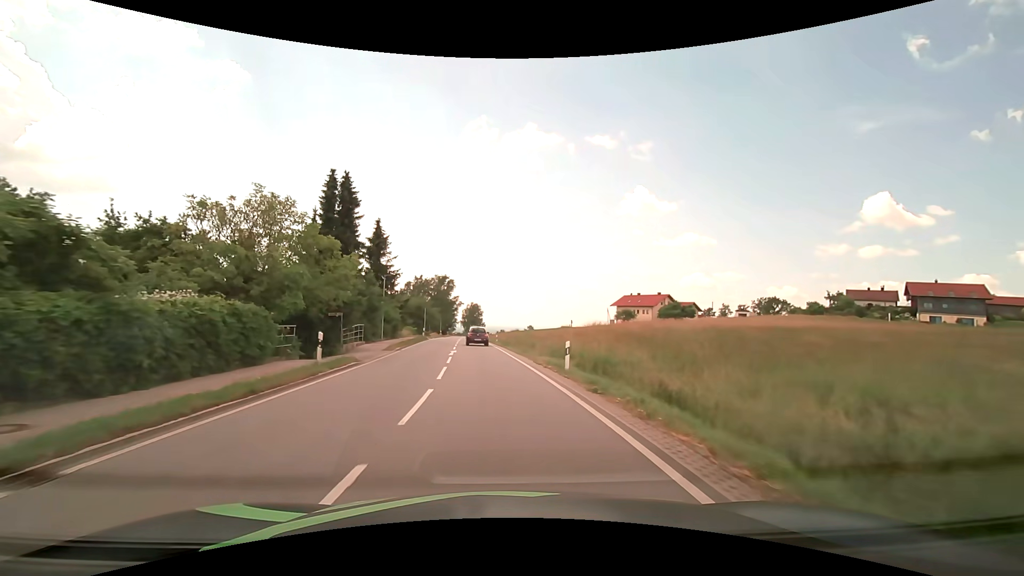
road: secondary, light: Day
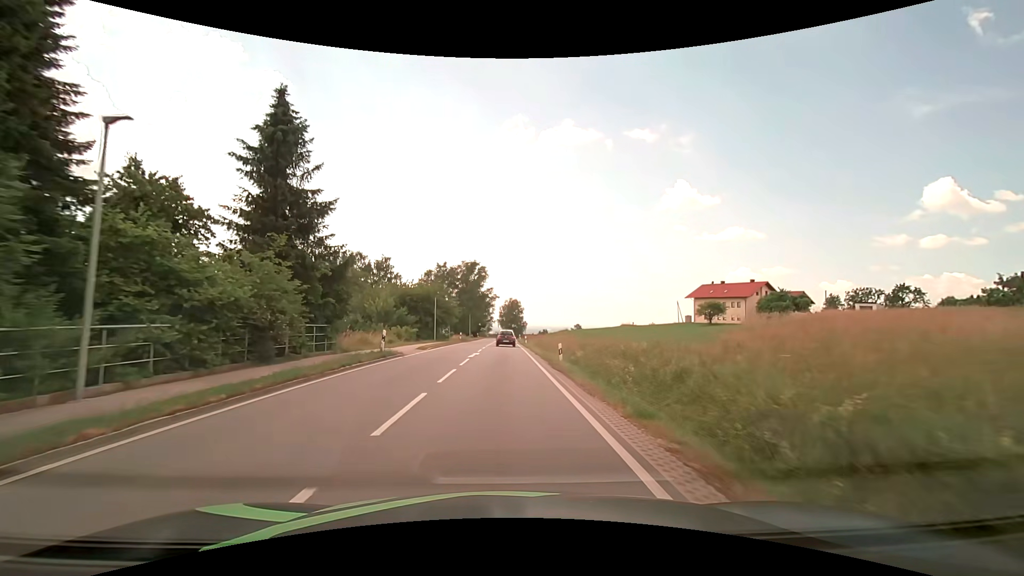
(-1.4, +31.0) m; -4°
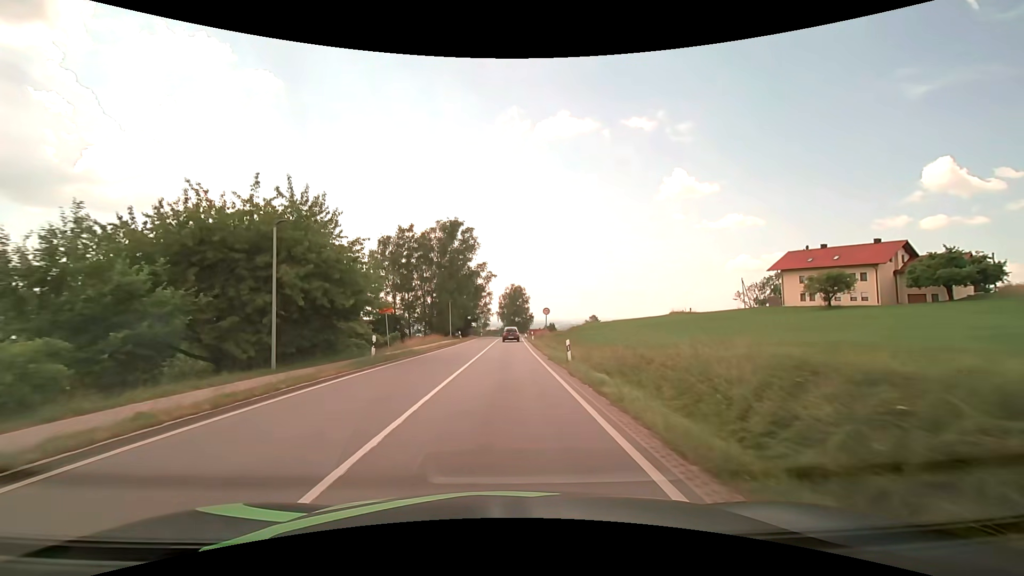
(-0.2, +39.0) m; 0°
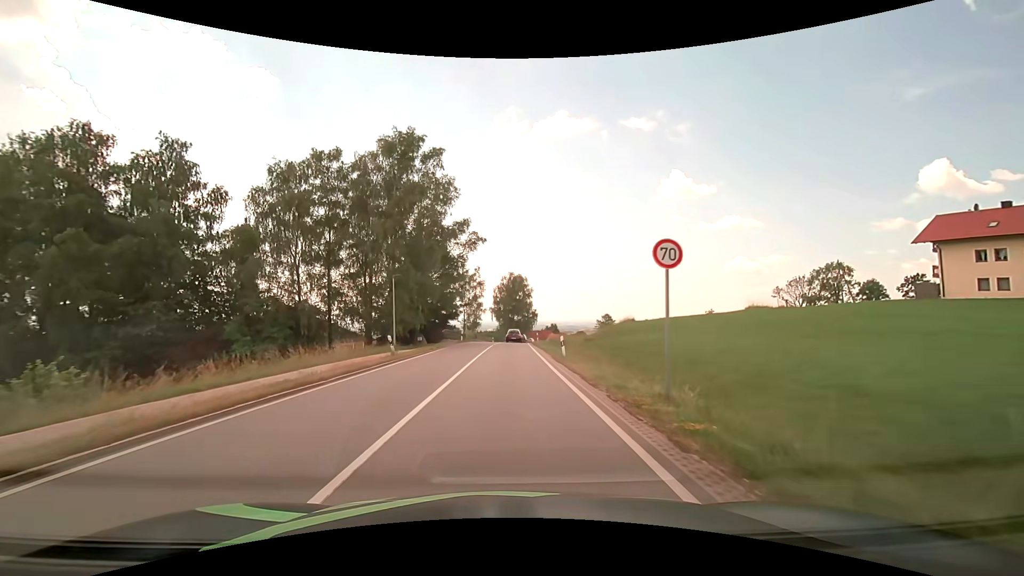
(0.0, +31.4) m; 0°
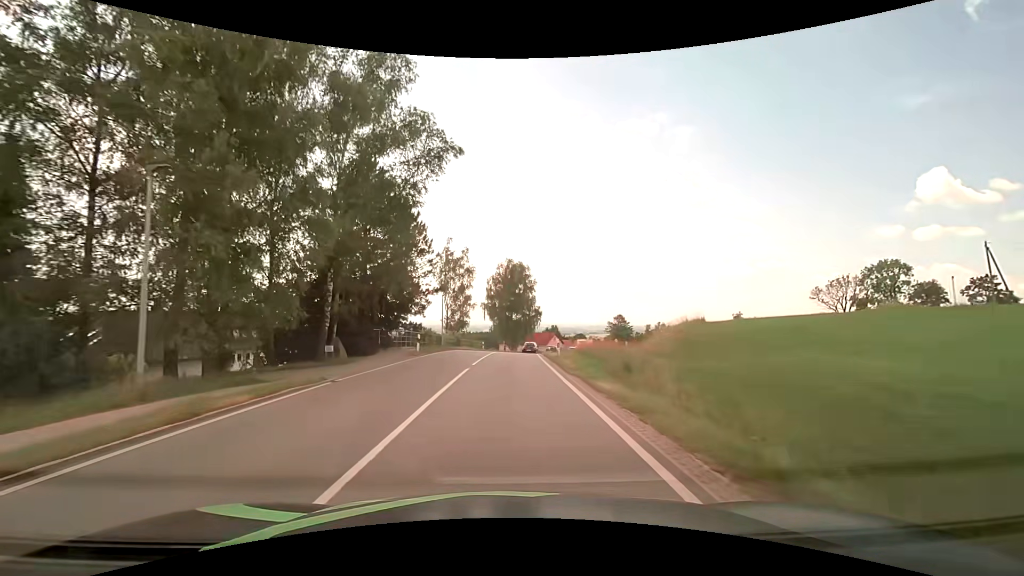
(+0.1, +23.4) m; 0°
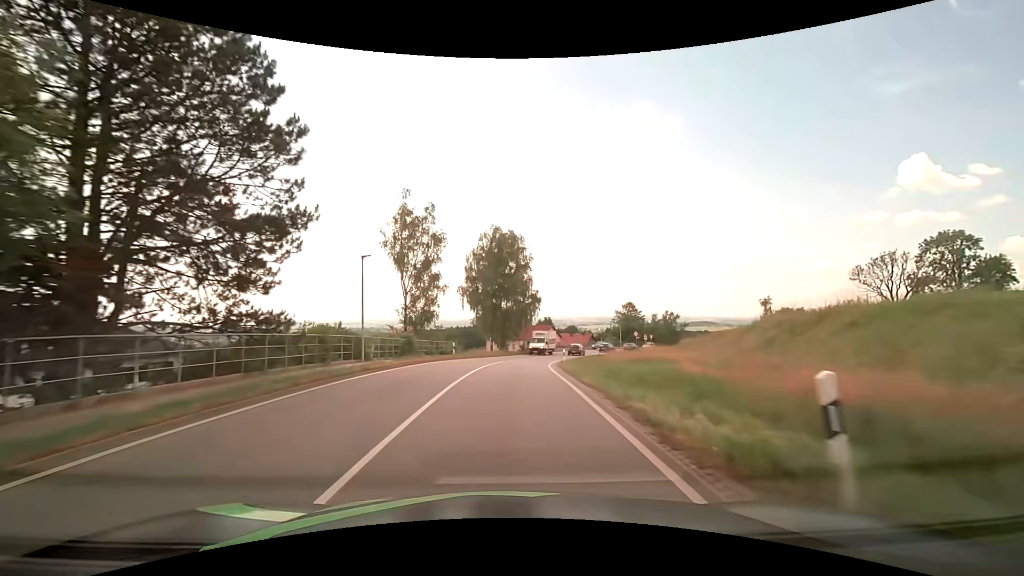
(+0.2, +23.8) m; +2°
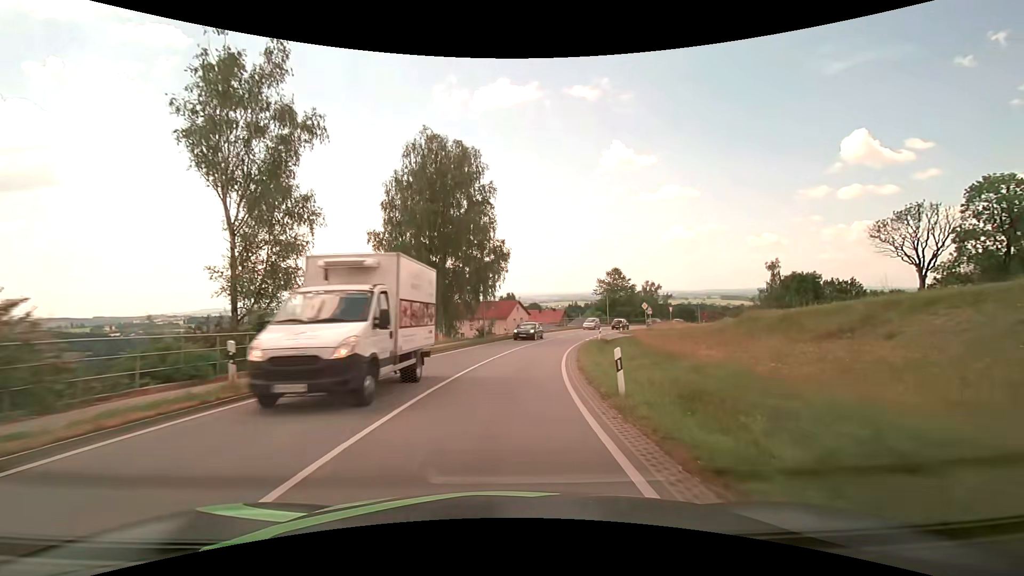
(+0.7, +25.7) m; +4°
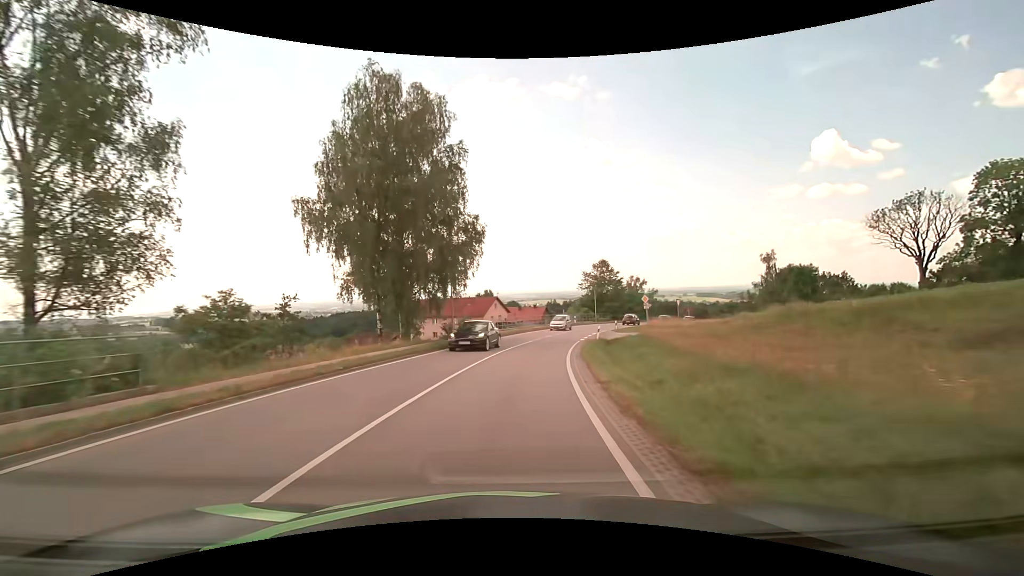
(+0.2, +9.0) m; +2°
(0, +10) (+1, +20) (+3, +30) (+5, +40) (+8, +49) (+11, +58) (+16, +67) (+21, +76) (+26, +84) (+32, +92) m
